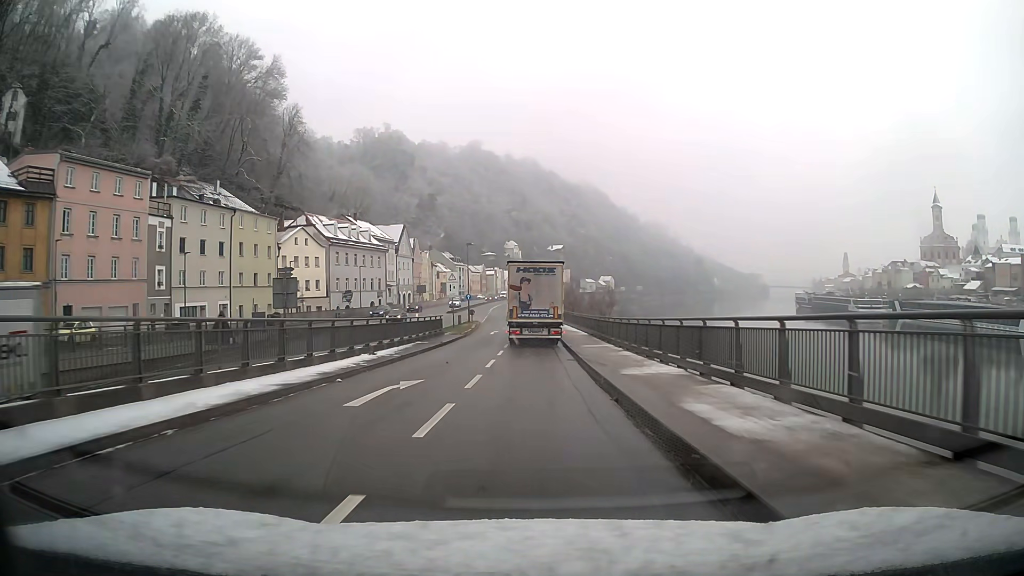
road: primary_link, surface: asphalt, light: Day
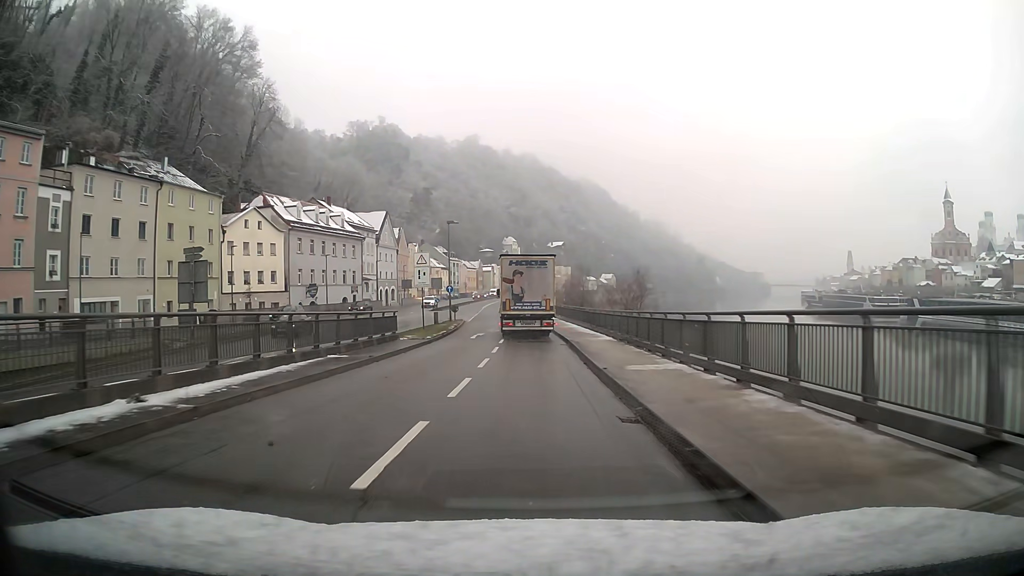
(0.0, +14.5) m; 0°
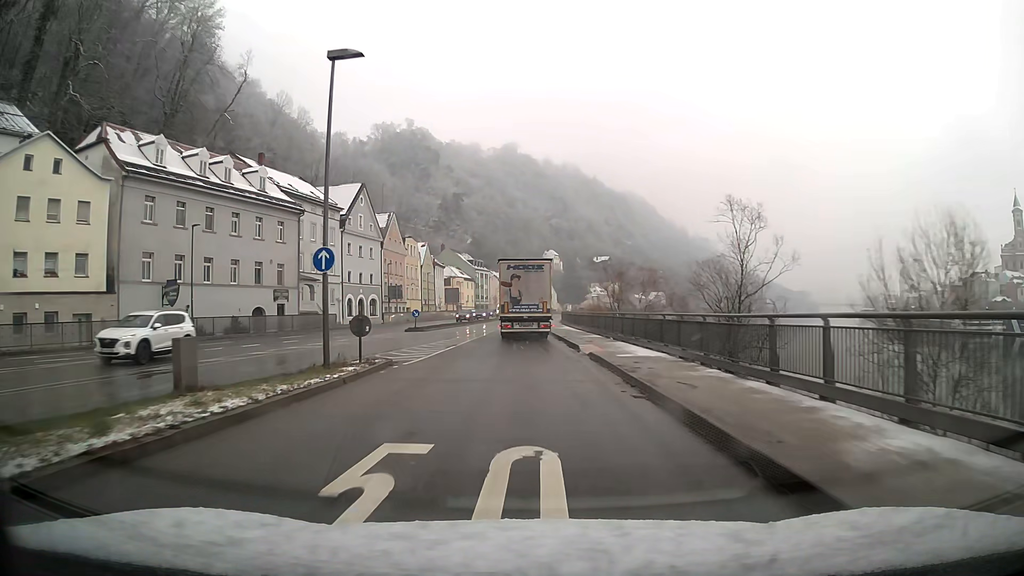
(-0.8, +37.5) m; -4°
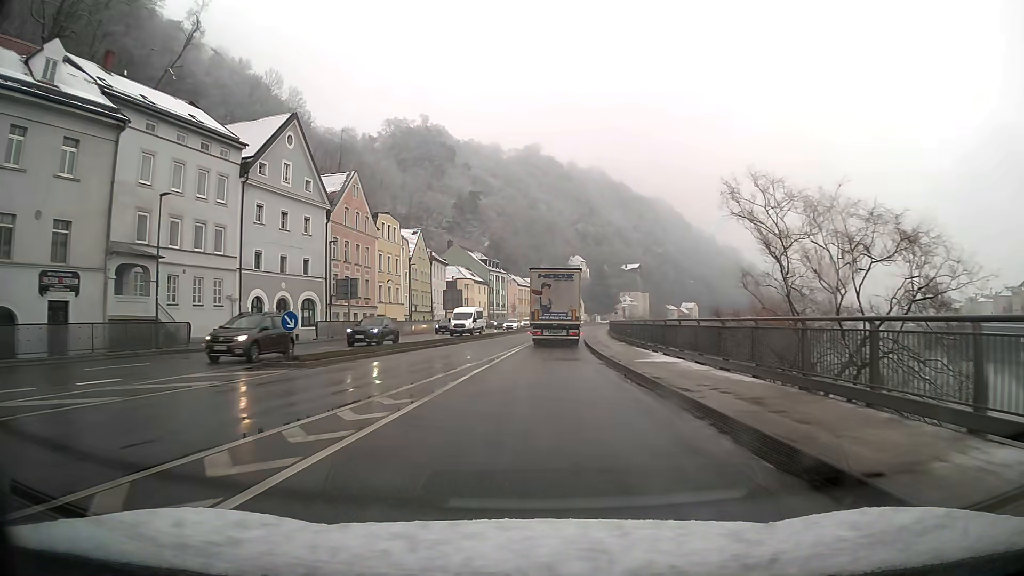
(-0.6, +30.0) m; -1°
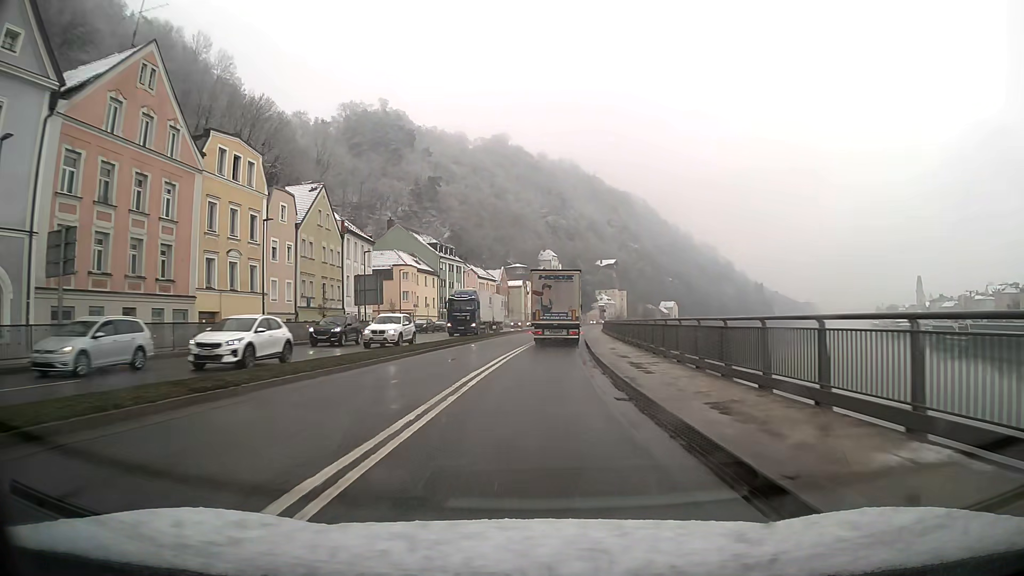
(+0.8, +30.1) m; +3°
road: primary
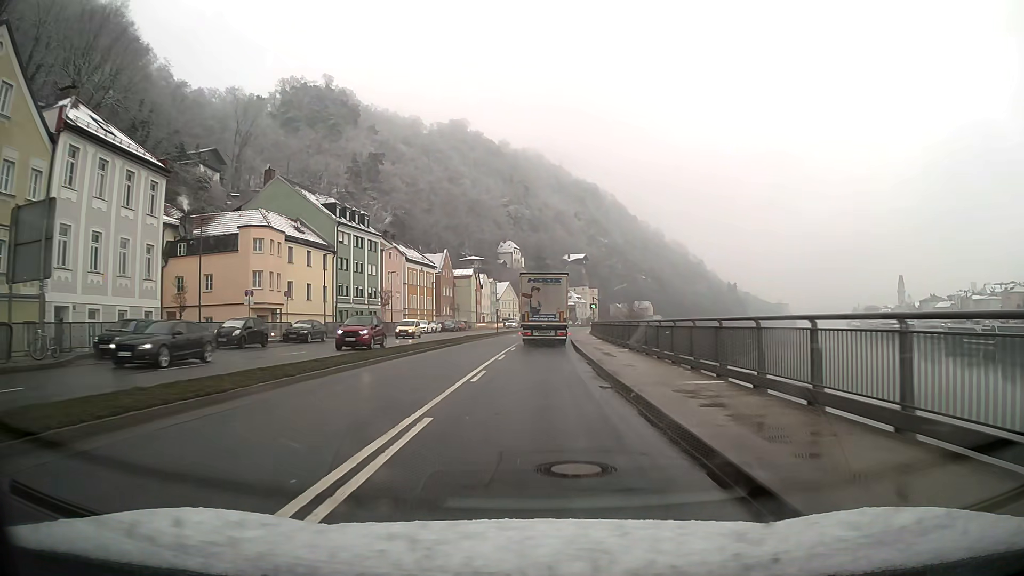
(+1.1, +38.0) m; +3°
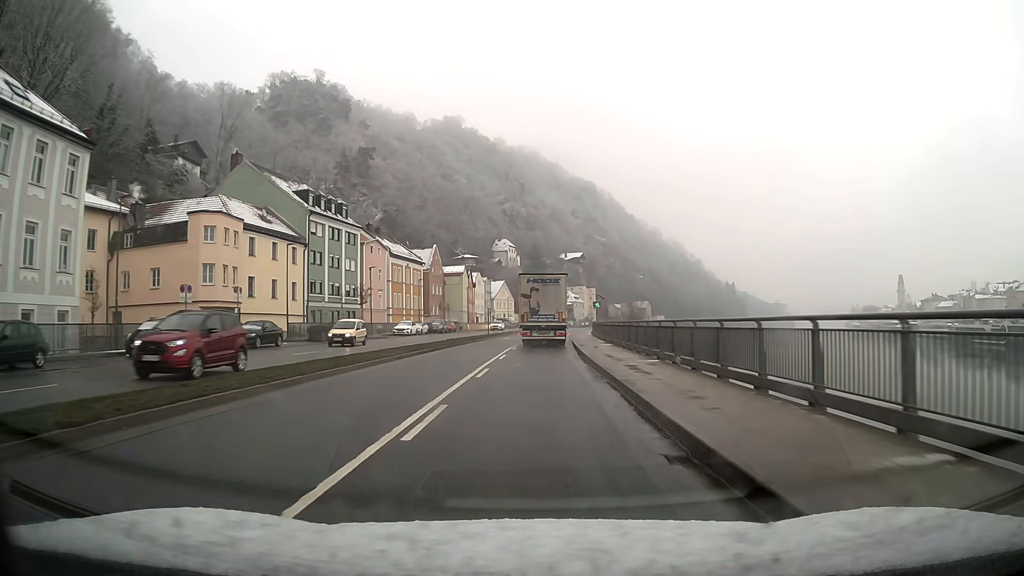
(0.0, +7.6) m; 0°
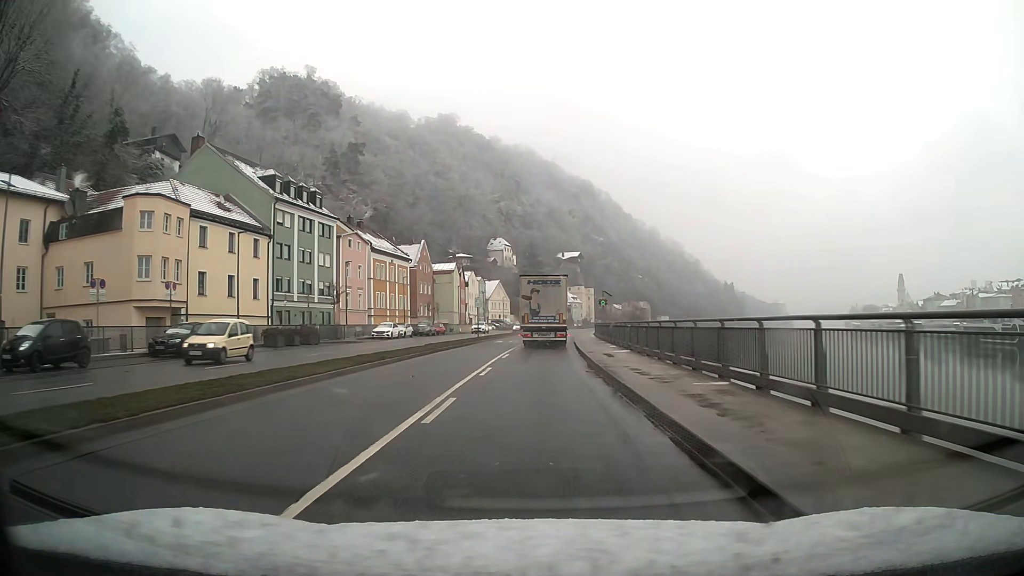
(0.0, +7.6) m; 0°
(0, +10) (0, +20) (0, +30) (+1, +40) (+1, +50) (+2, +60) (+2, +70) (+3, +80) (+4, +90) (+6, +100) m
